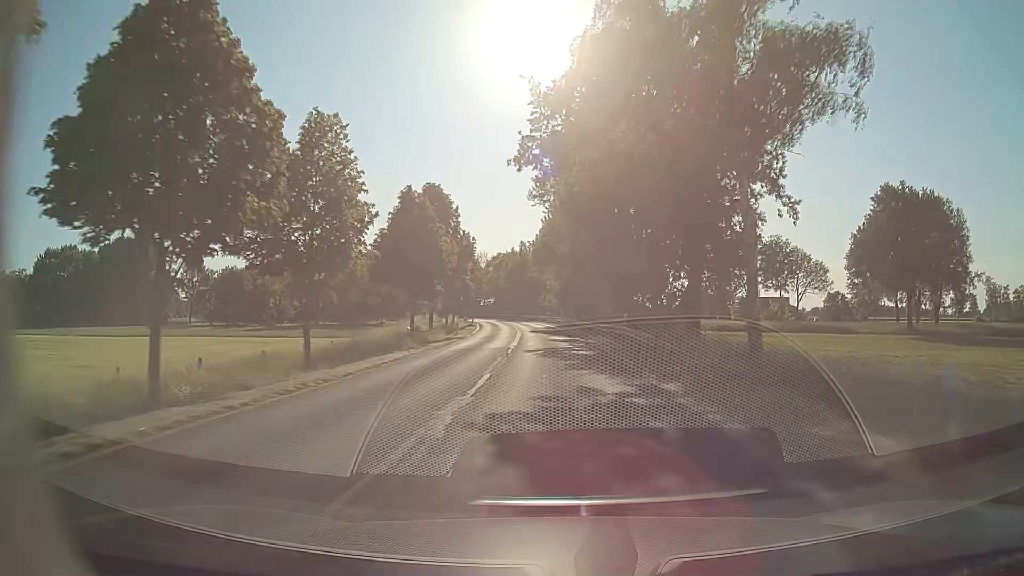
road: secondary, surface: asphalt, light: Day
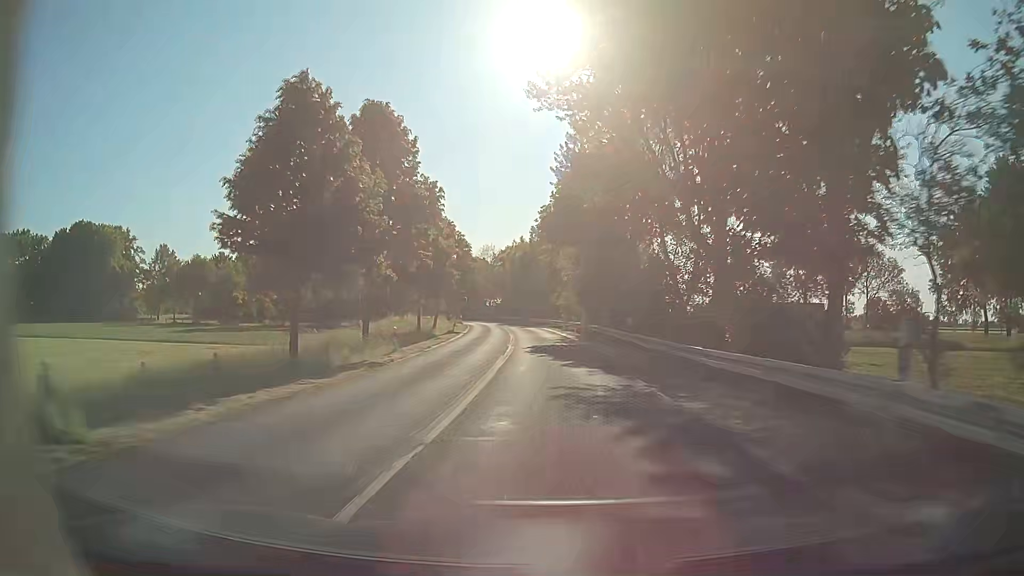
(-0.3, +22.2) m; -1°
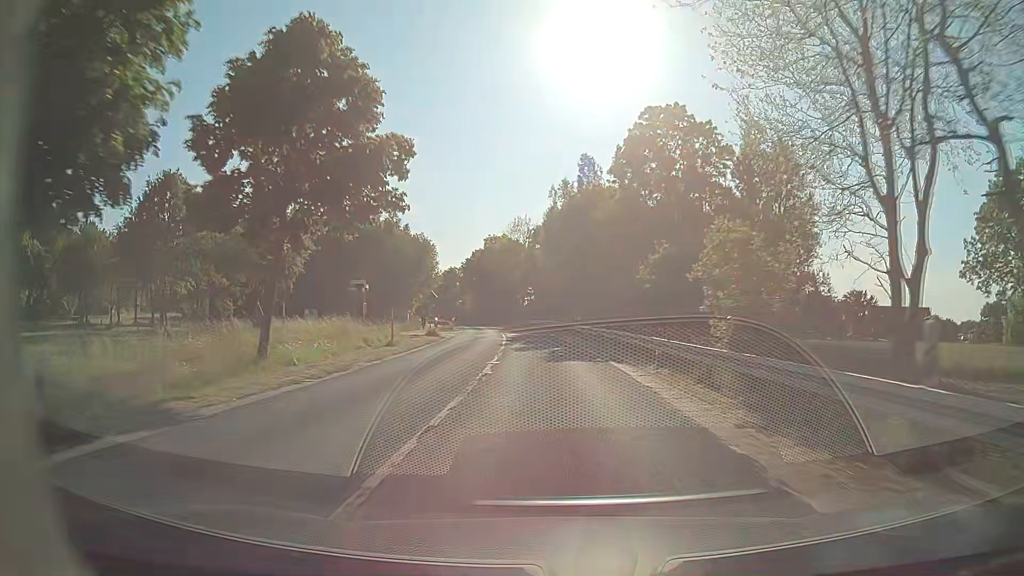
(-1.4, +44.3) m; -4°
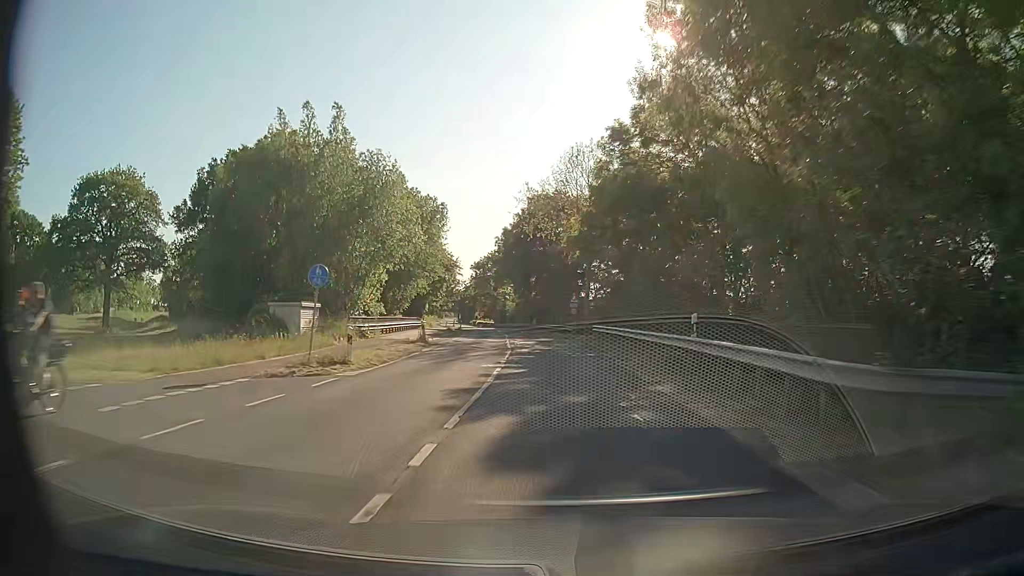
(-2.1, +44.2) m; -5°
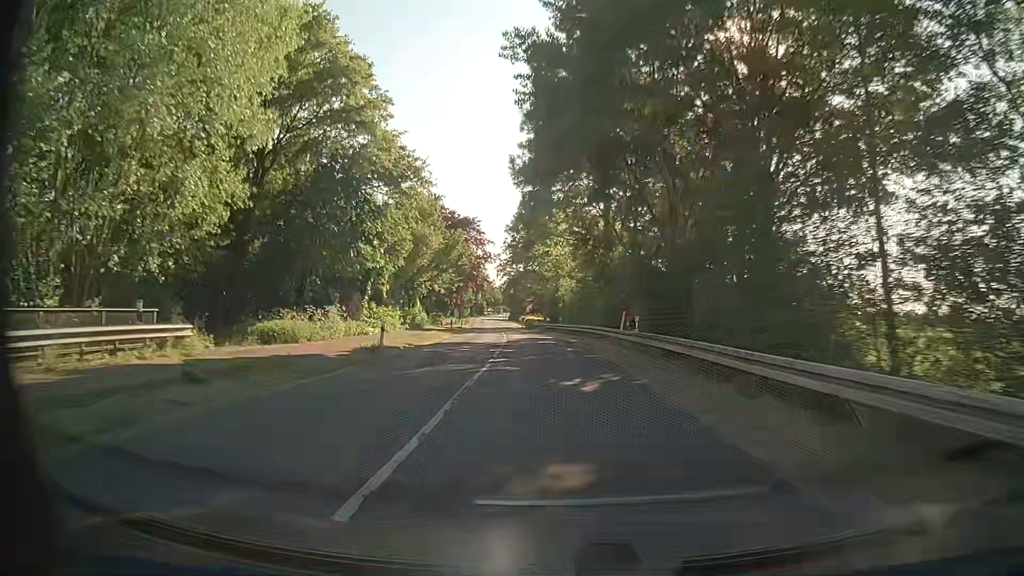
(-3.1, +55.5) m; -6°
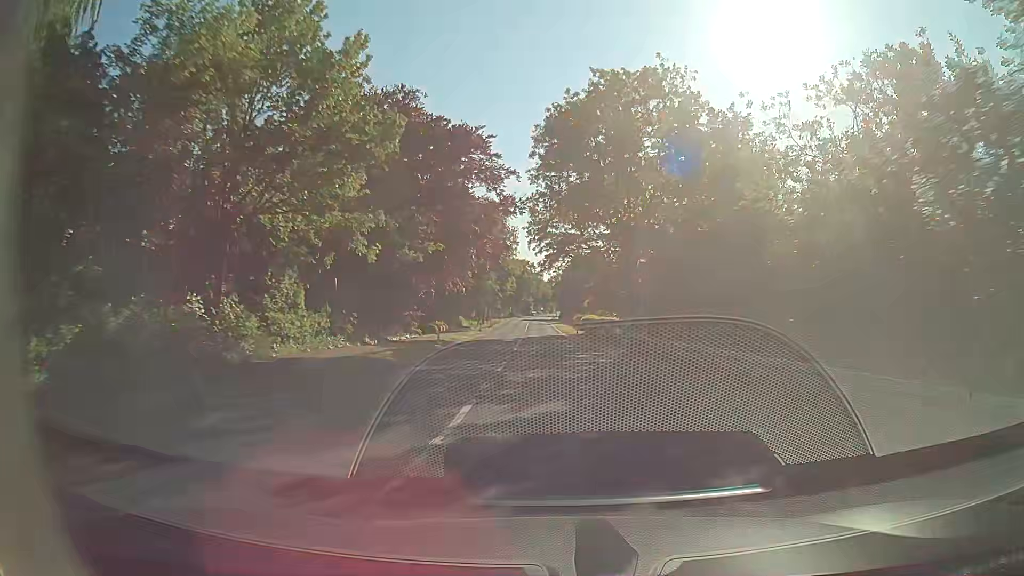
(-2.0, +44.6) m; -5°
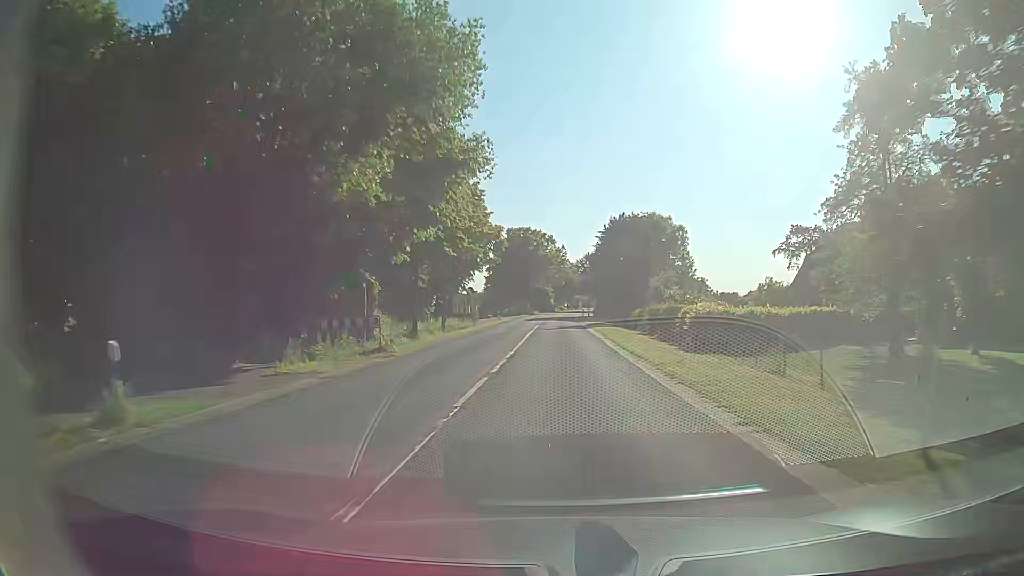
(-1.0, +56.0) m; -3°
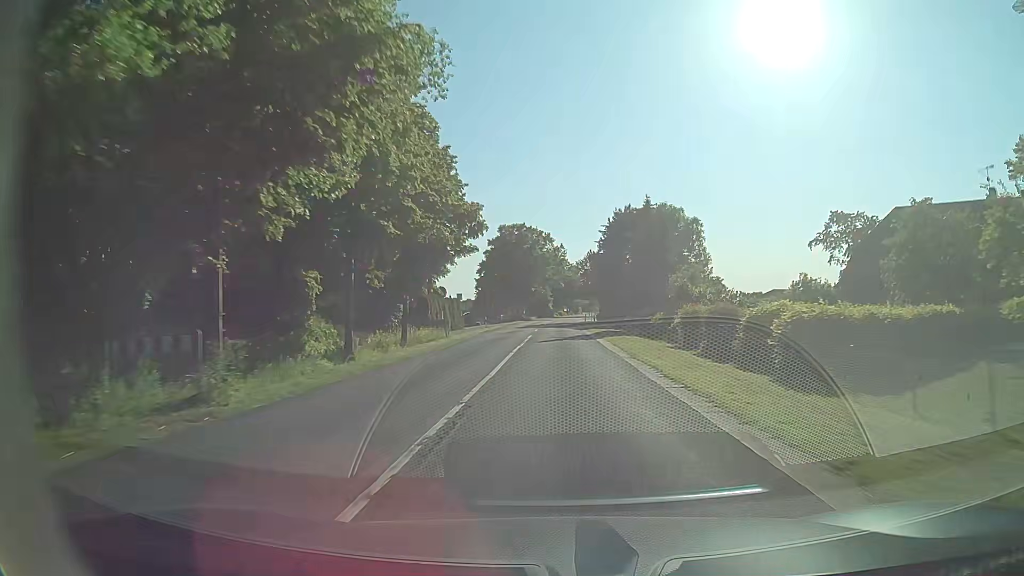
(+0.2, +11.1) m; +1°
(0, +10) (0, +20) (0, +30) (0, +40) (0, +50) (0, +60) (+1, +70) (+1, +80) (+1, +90) (+2, +100) m
